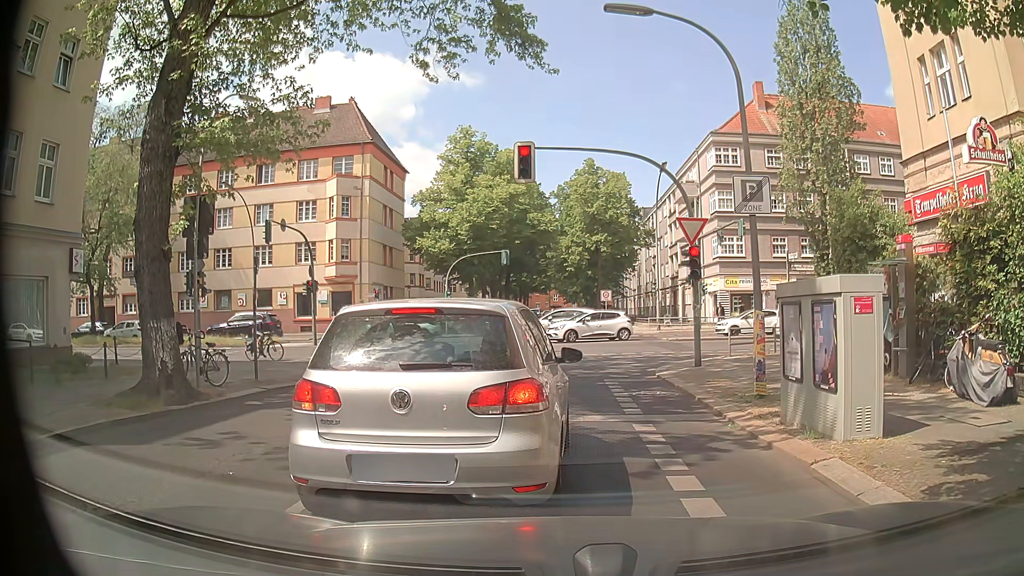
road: residential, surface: asphalt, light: Day
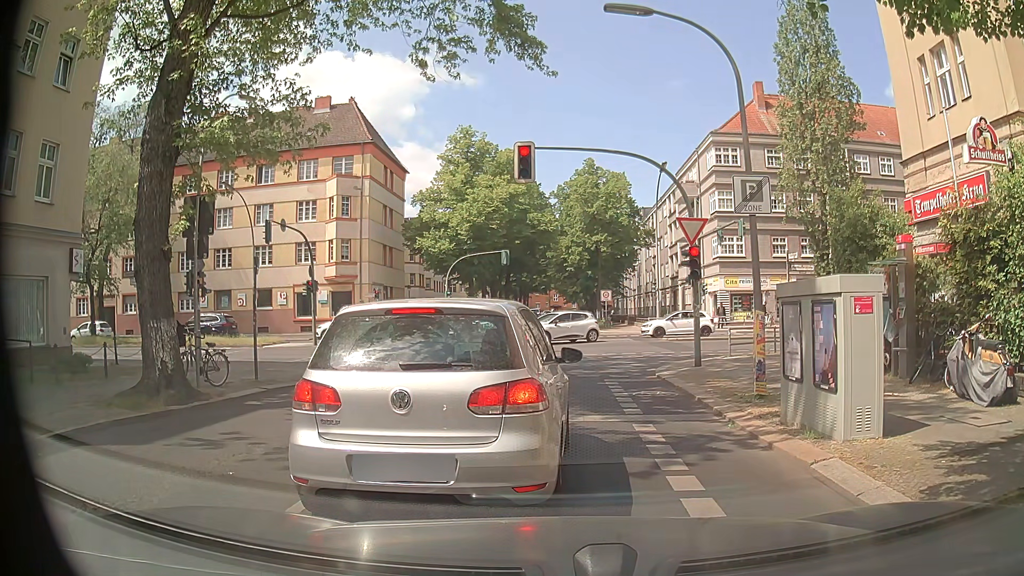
(0.0, 0.0) m; 0°
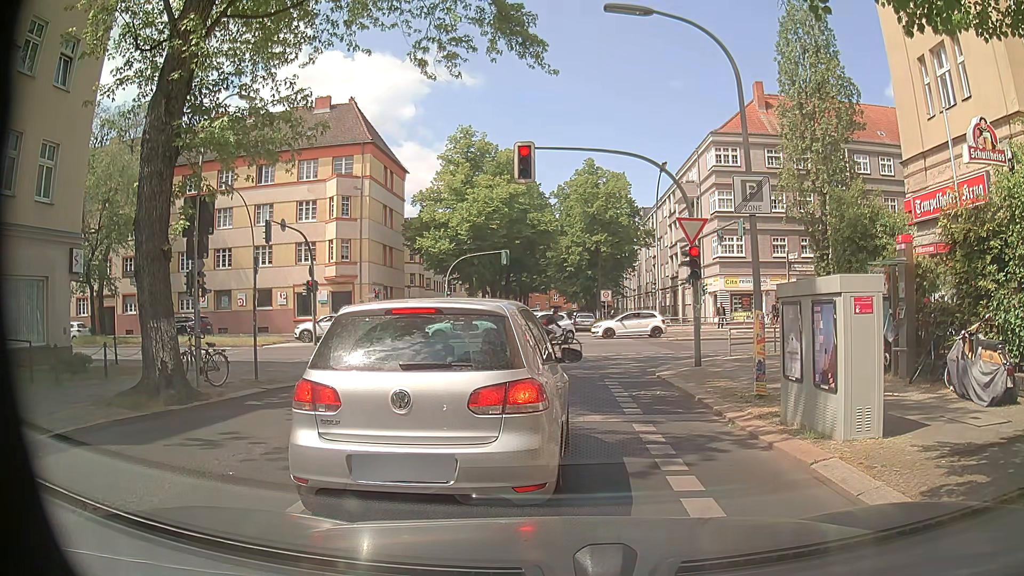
(0.0, 0.0) m; 0°
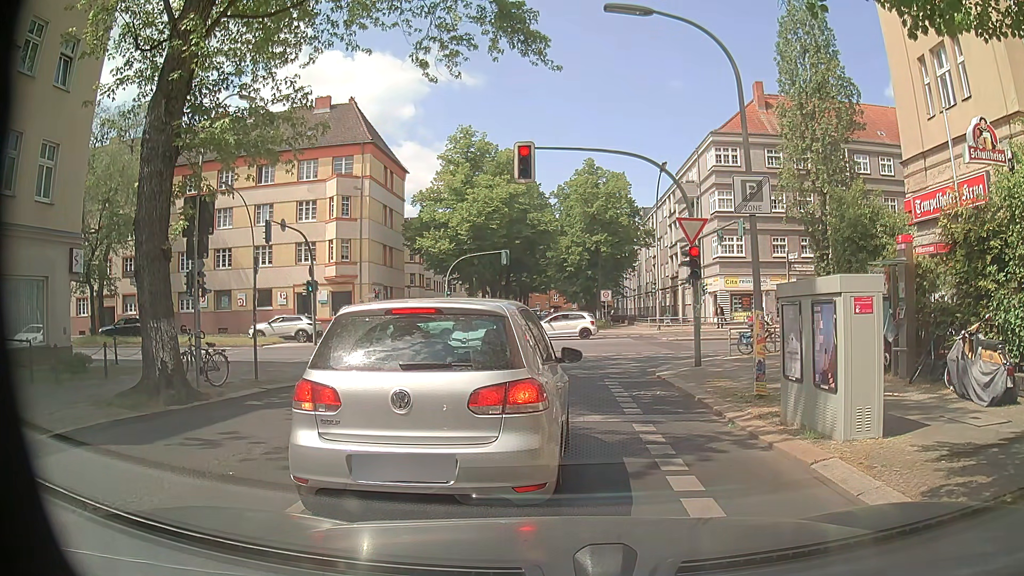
(0.0, 0.0) m; 0°
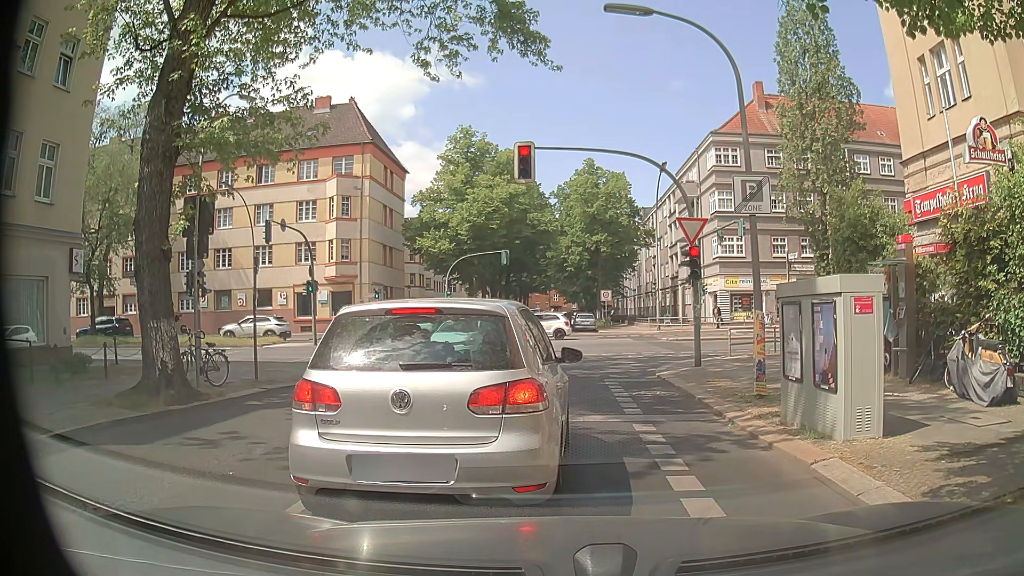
(0.0, 0.0) m; 0°
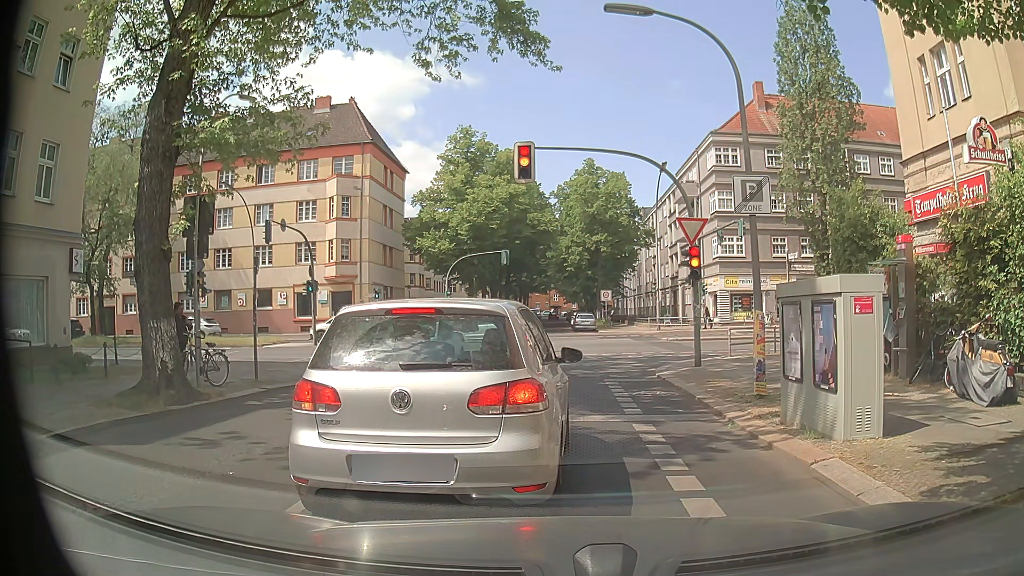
(0.0, 0.0) m; 0°
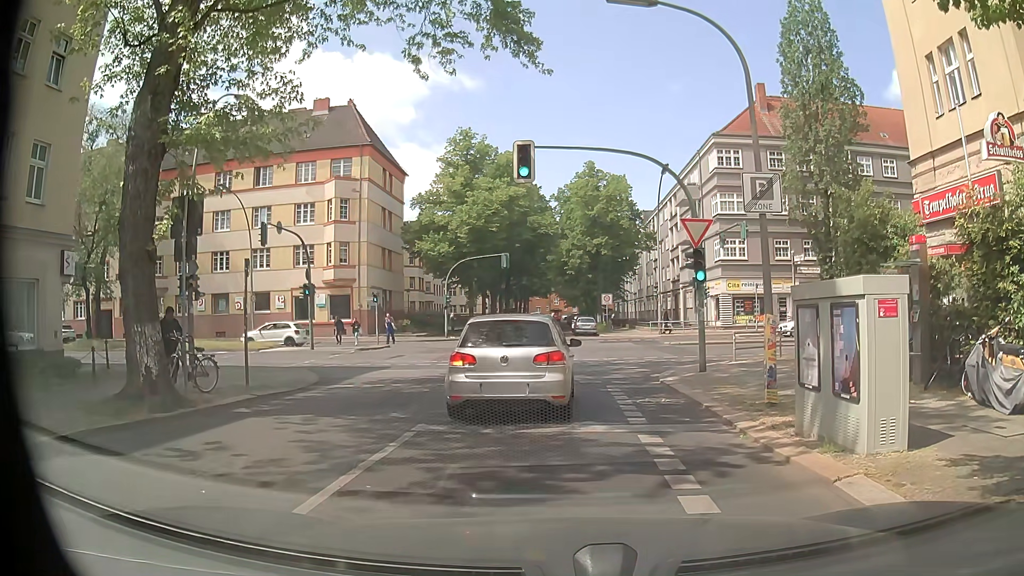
(0.0, +0.6) m; 0°
